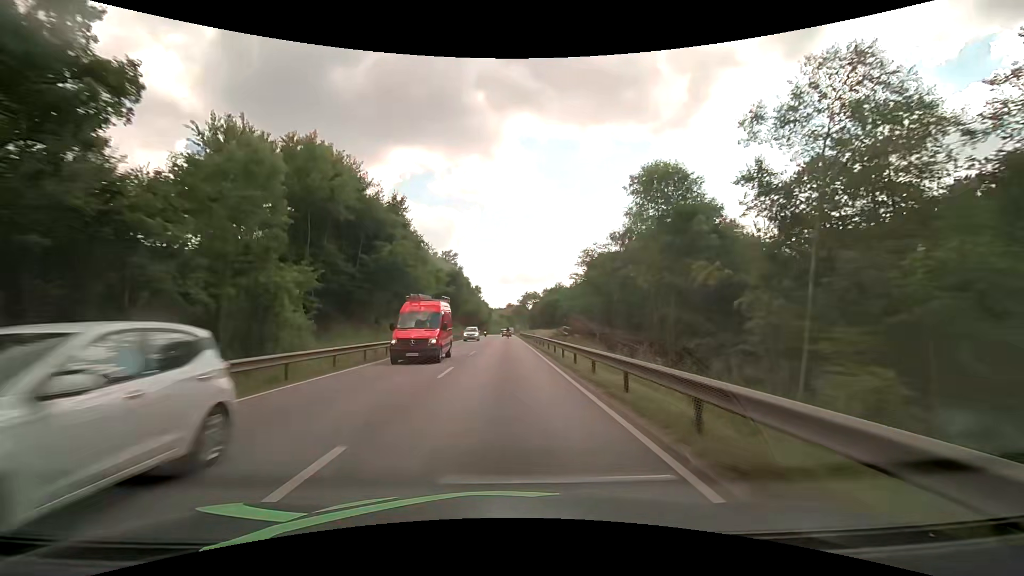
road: primary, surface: asphalt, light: Day
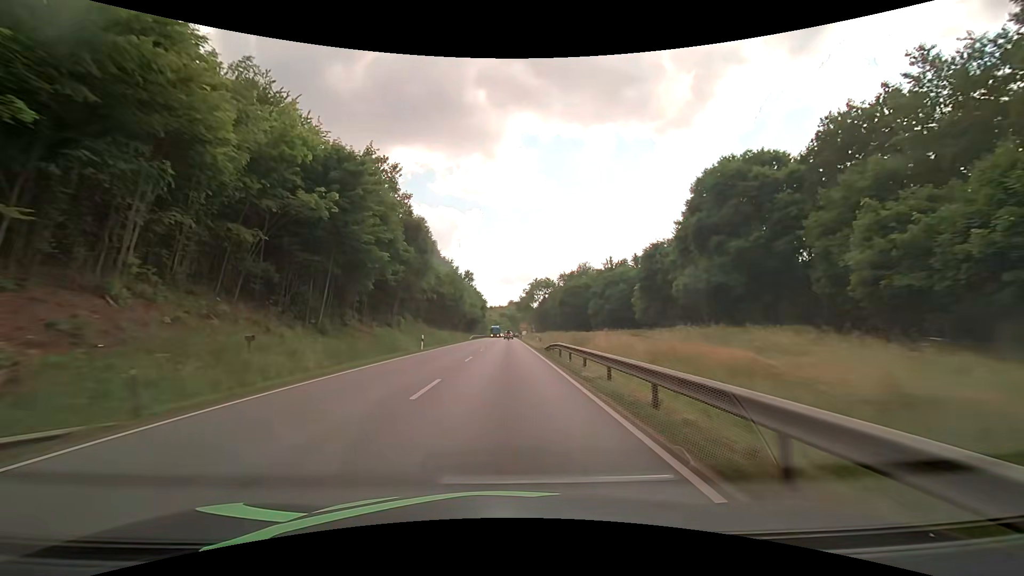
(+0.1, +62.4) m; 0°
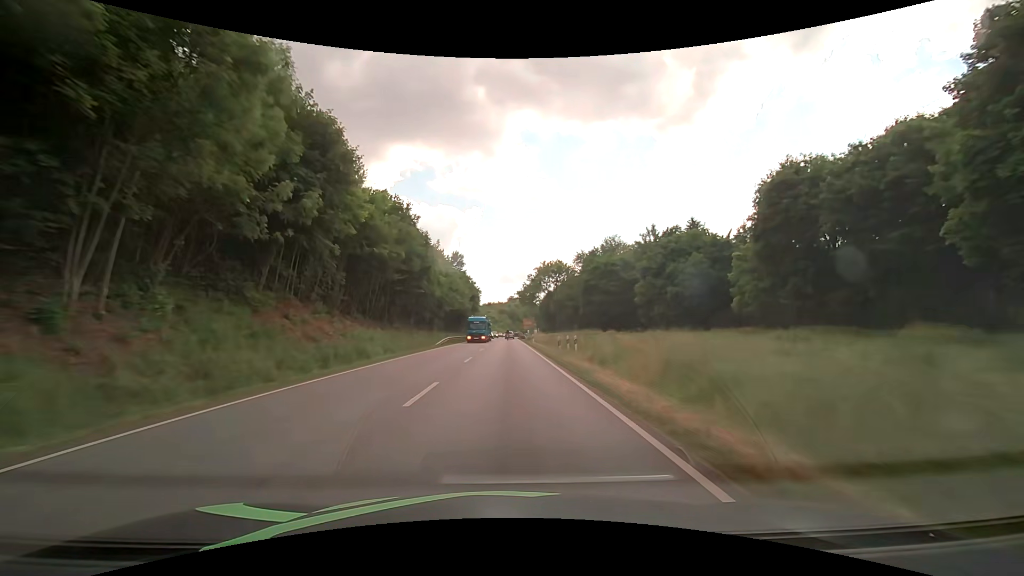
(0.0, +37.5) m; 0°
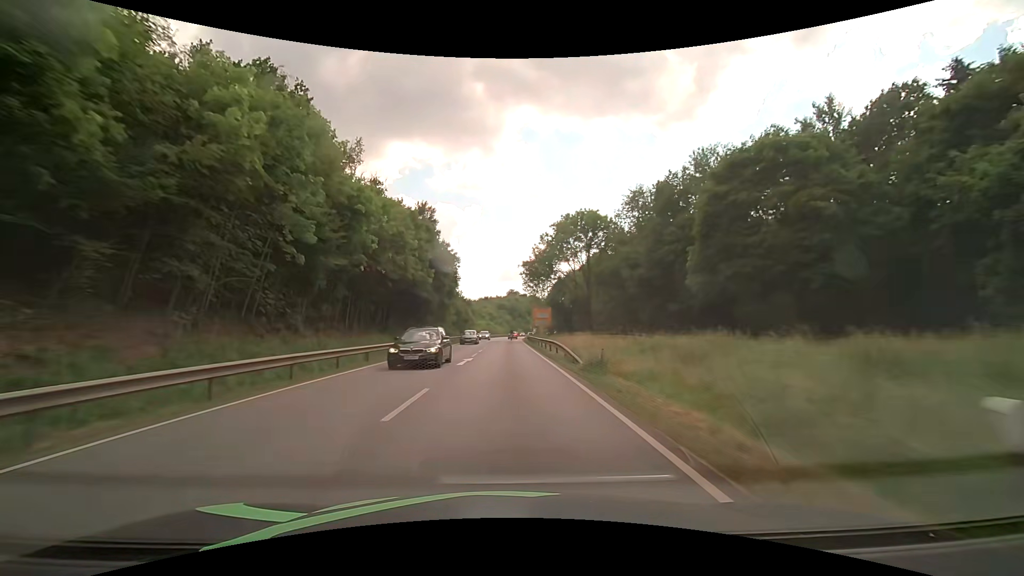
(+0.1, +50.1) m; 0°
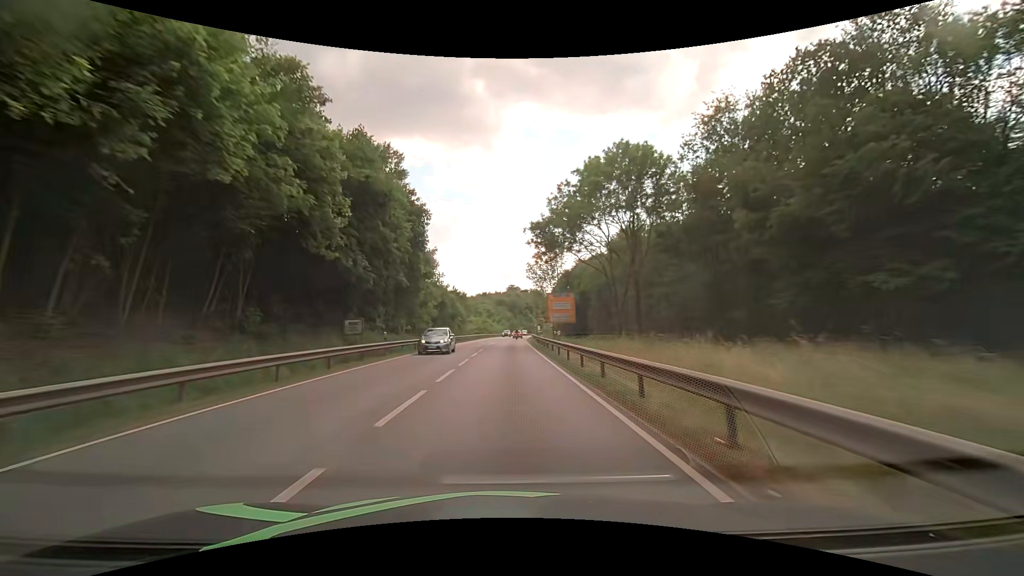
(0.0, +25.1) m; 0°
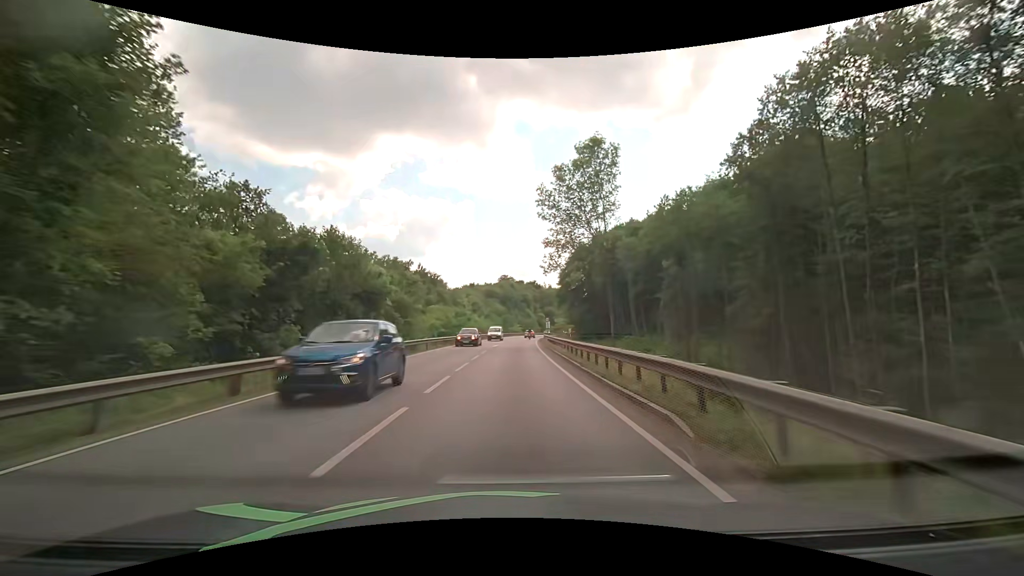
(+0.4, +50.3) m; +2°
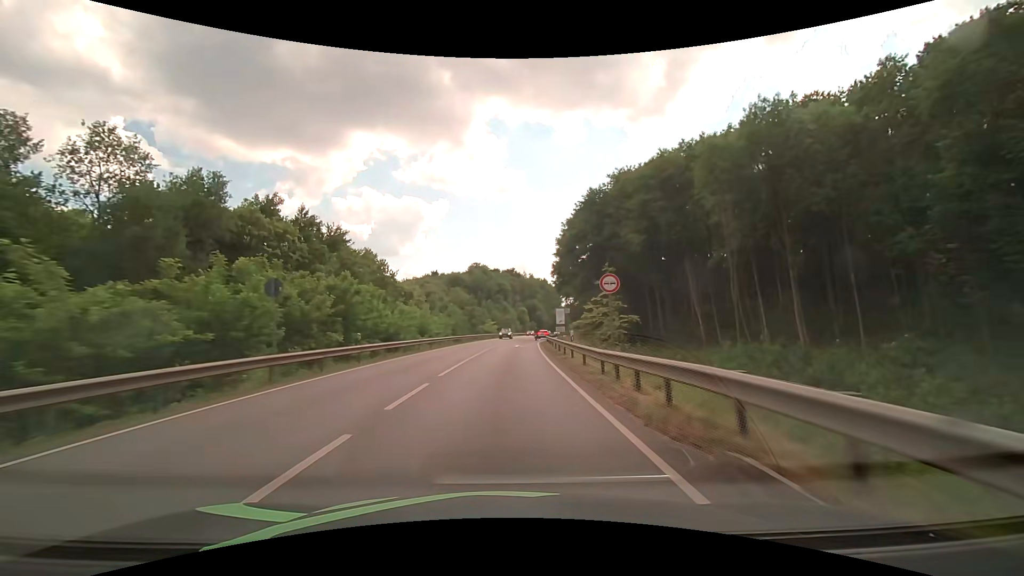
(+1.0, +50.2) m; +2°
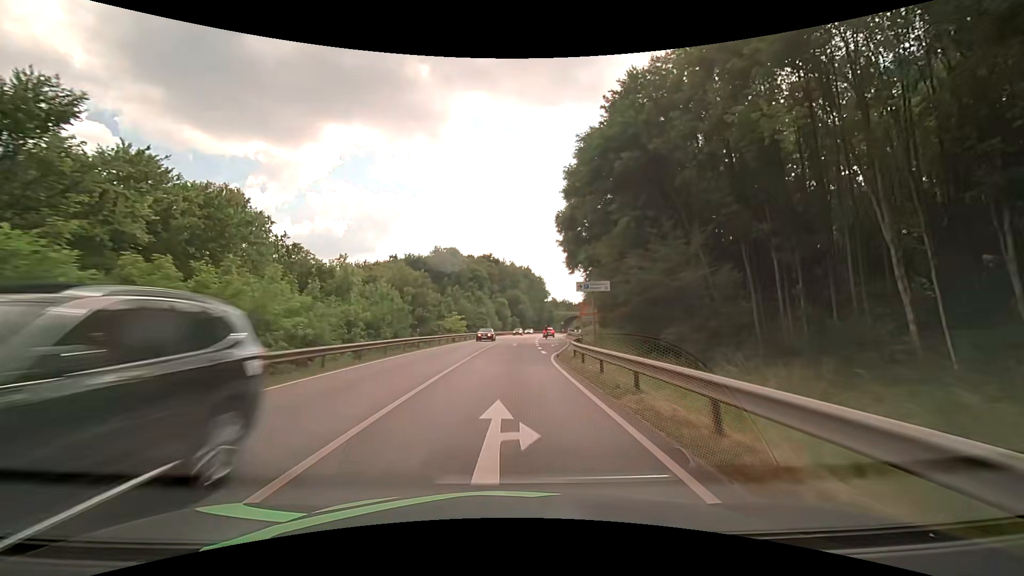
(+0.8, +35.7) m; +3°
(0, +10) (0, +20) (+1, +30) (+2, +40) (+3, +50) (+4, +60) (+5, +70) (+6, +80) (+7, +90) (+9, +100) m
